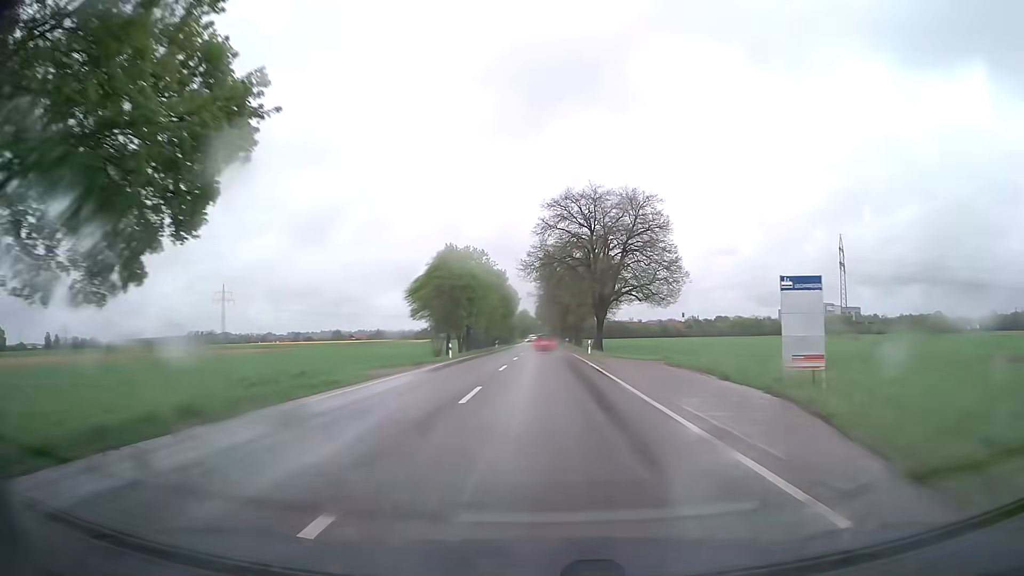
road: secondary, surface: asphalt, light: Day
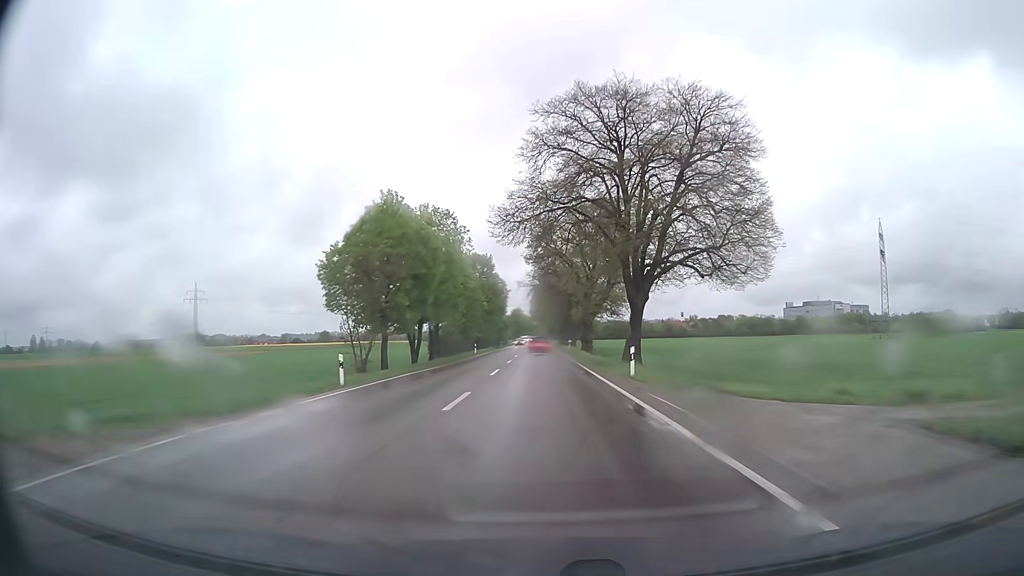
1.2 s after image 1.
(+0.2, +24.9) m; +1°
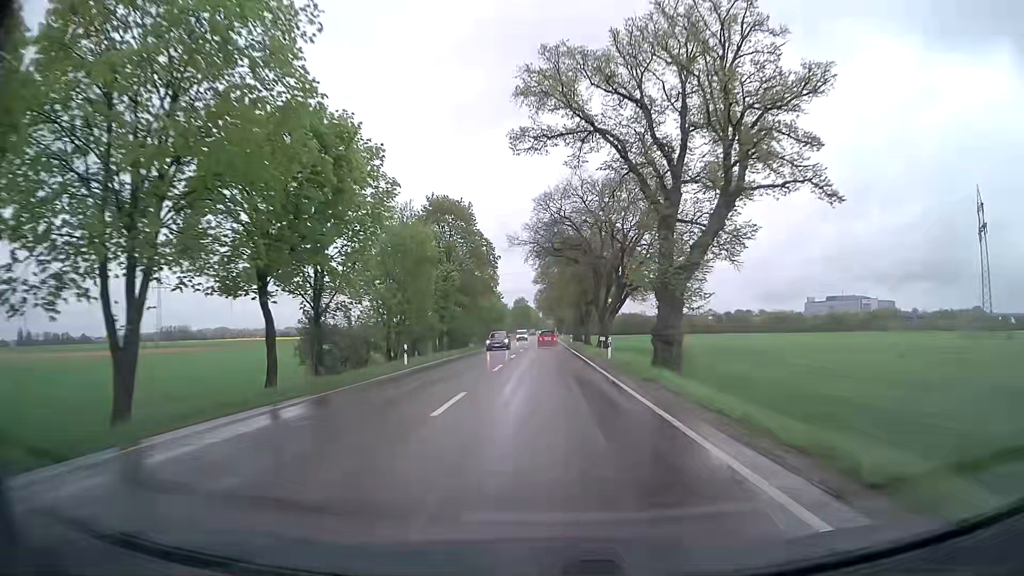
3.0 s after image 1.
(-0.3, +37.9) m; 0°
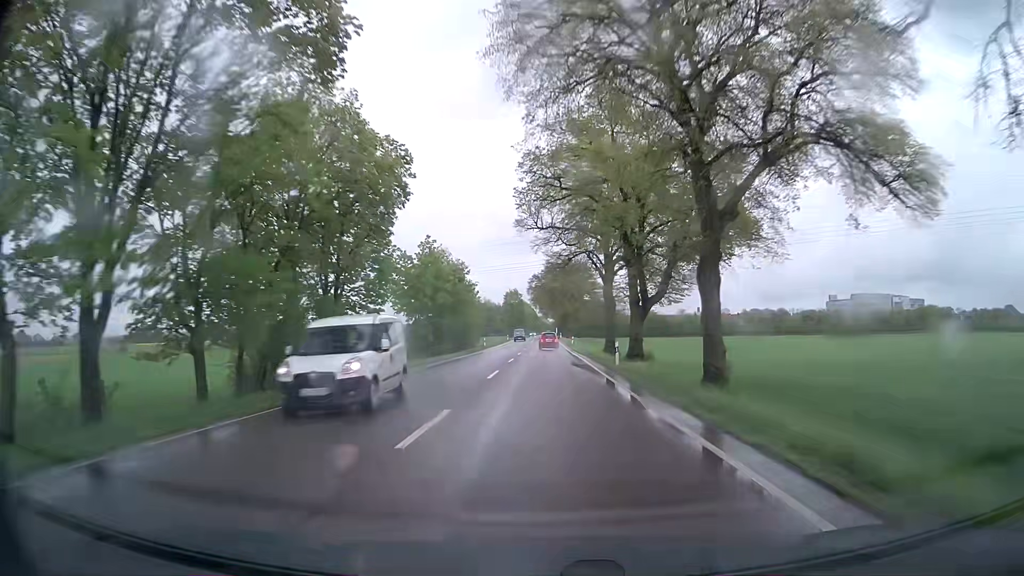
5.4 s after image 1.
(-0.2, +51.0) m; 0°
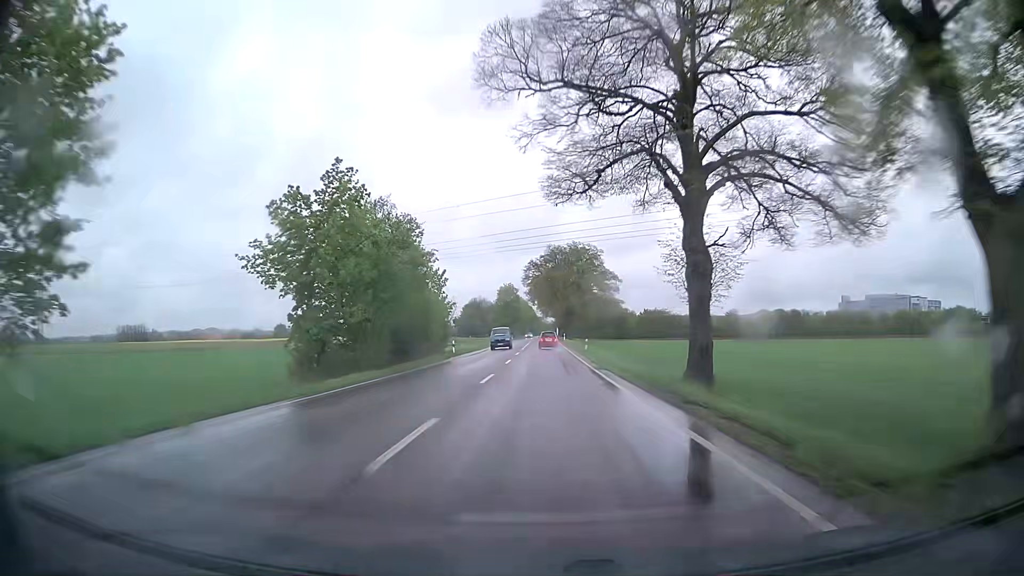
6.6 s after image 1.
(0.0, +25.5) m; 0°
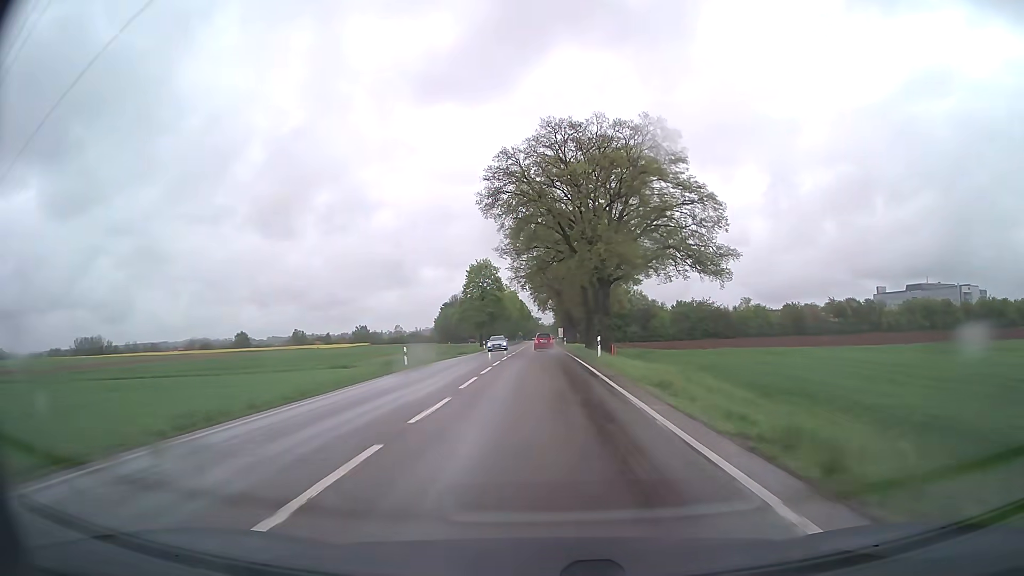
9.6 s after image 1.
(-0.1, +63.4) m; 0°
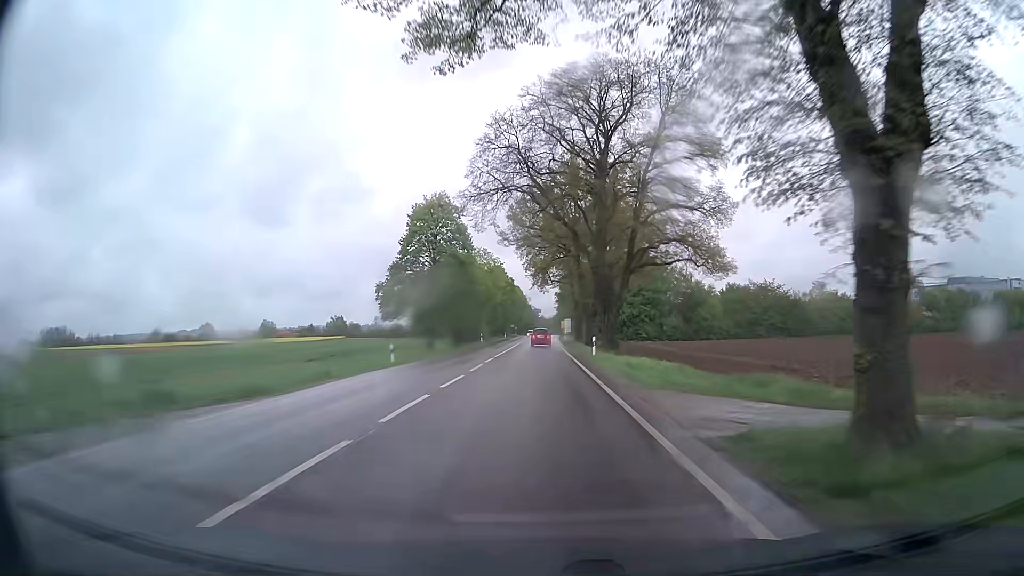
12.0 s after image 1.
(+0.1, +48.3) m; 0°
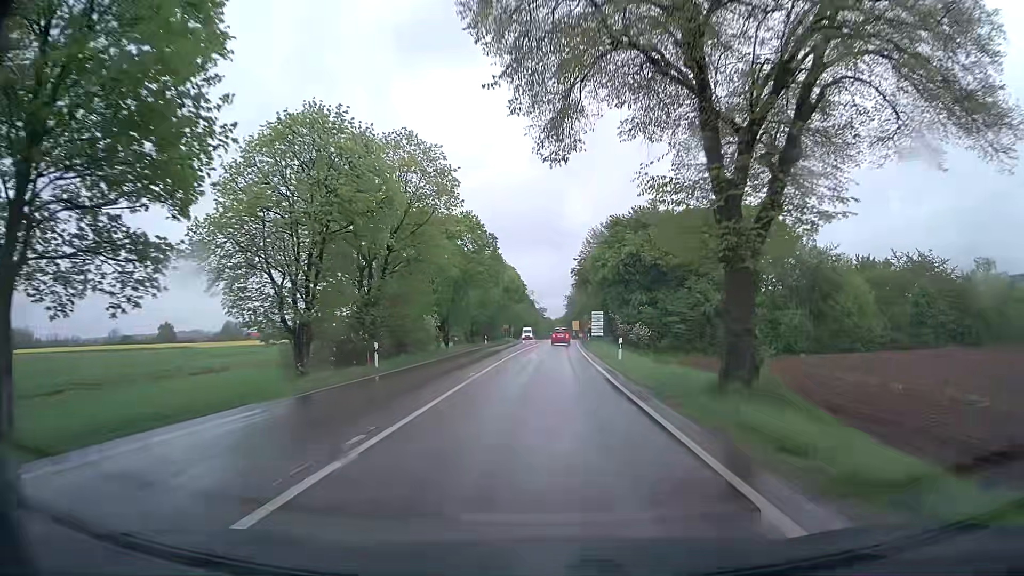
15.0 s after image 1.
(-0.5, +51.9) m; -1°
(0, +10) (0, +20) (+1, +30) (+1, +40) (+1, +50) (+2, +60) (+2, +70) (+3, +80) (+3, +90) (+4, +100) m
